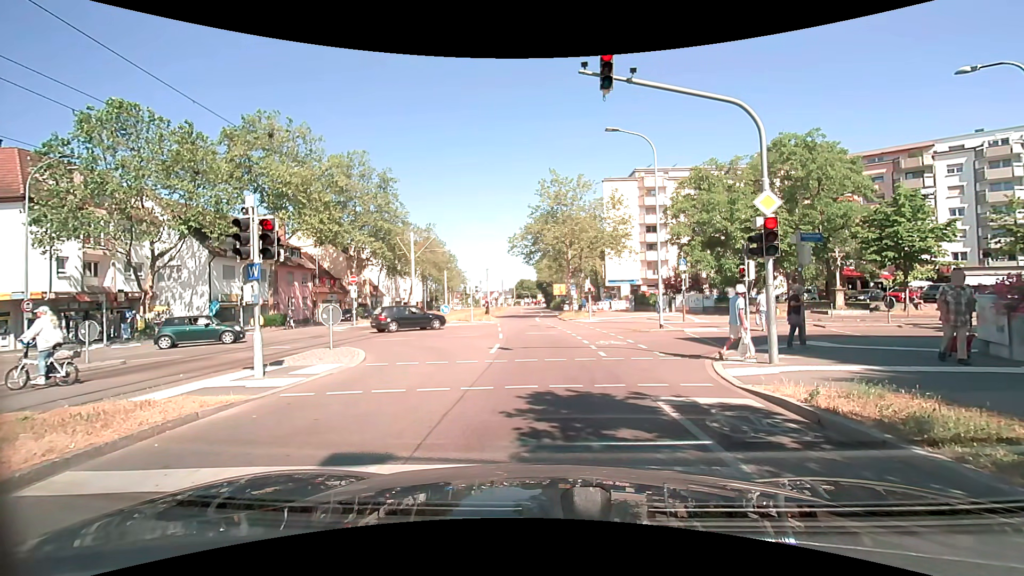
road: tertiary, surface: asphalt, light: Day
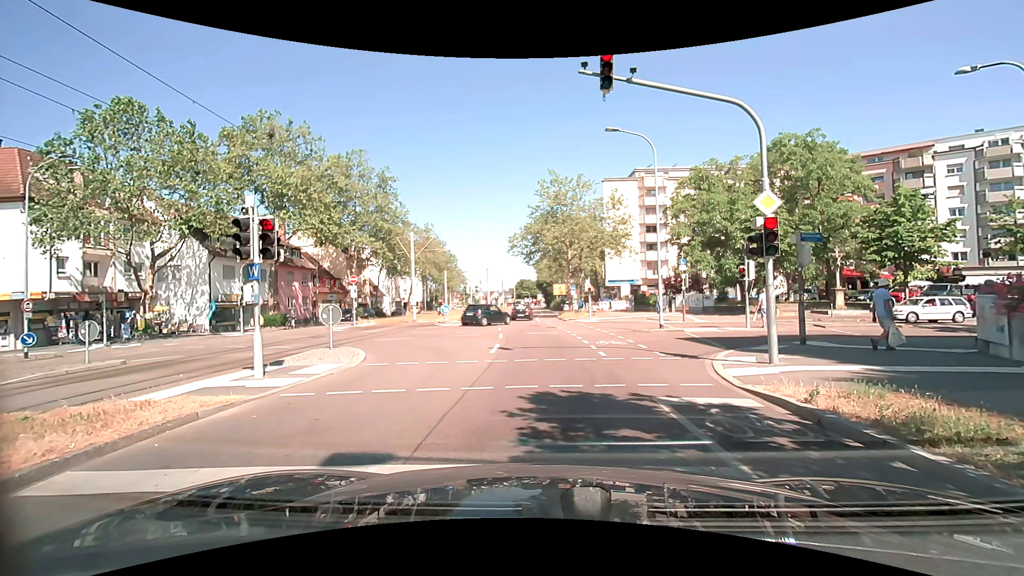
(0.0, 0.0) m; 0°
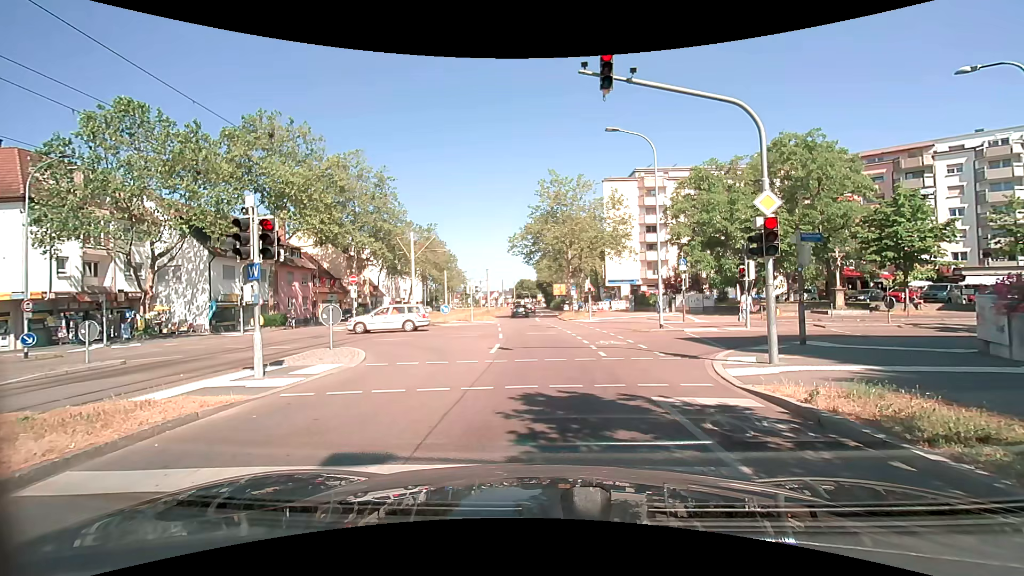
(0.0, 0.0) m; 0°
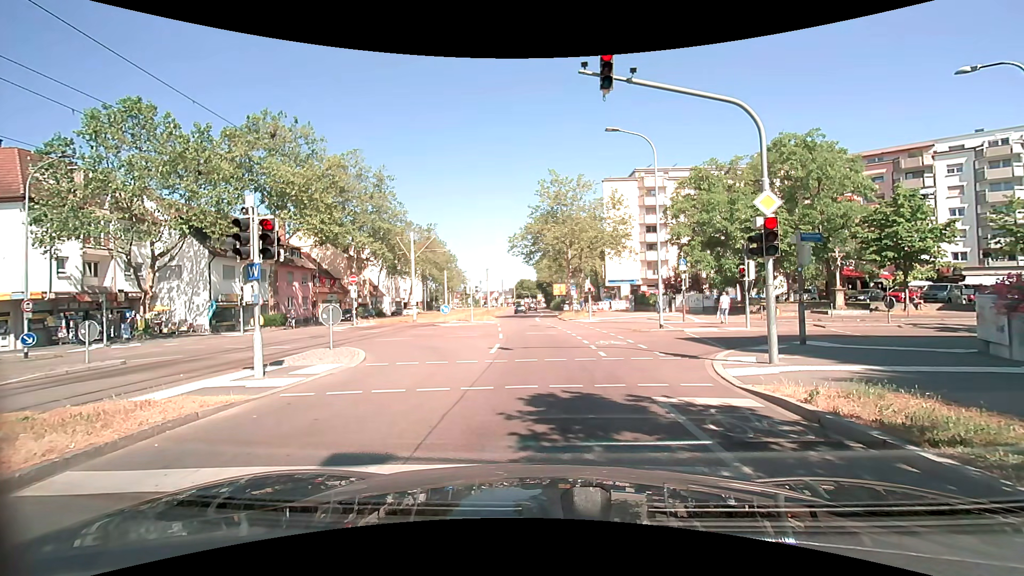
(0.0, 0.0) m; 0°
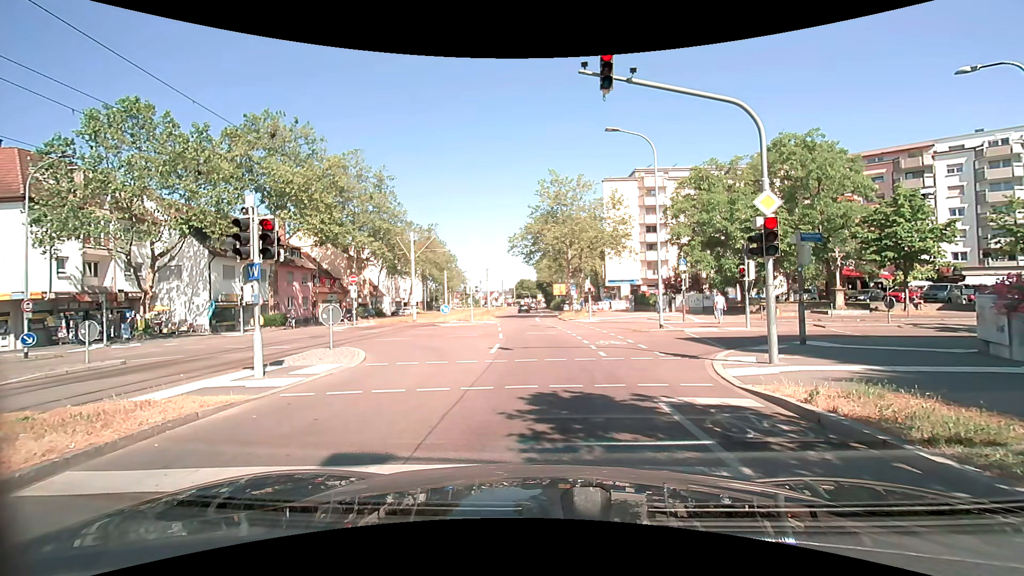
(0.0, 0.0) m; 0°
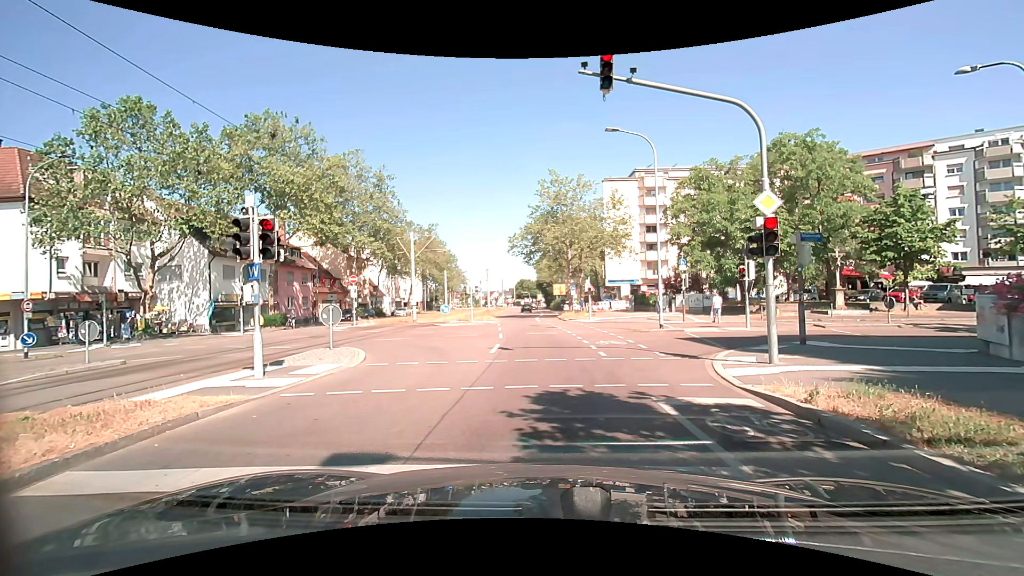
(0.0, 0.0) m; 0°
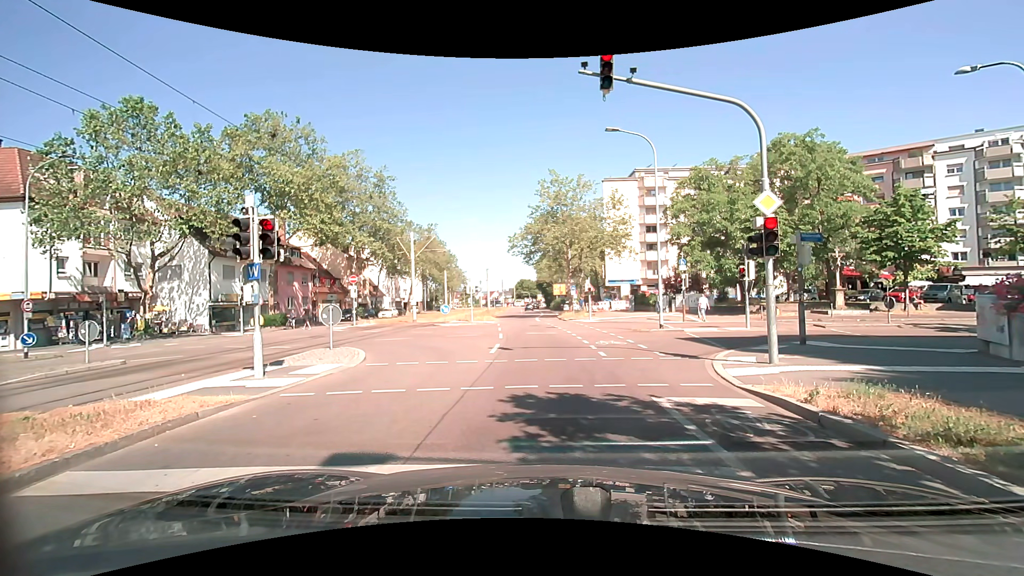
(0.0, 0.0) m; 0°
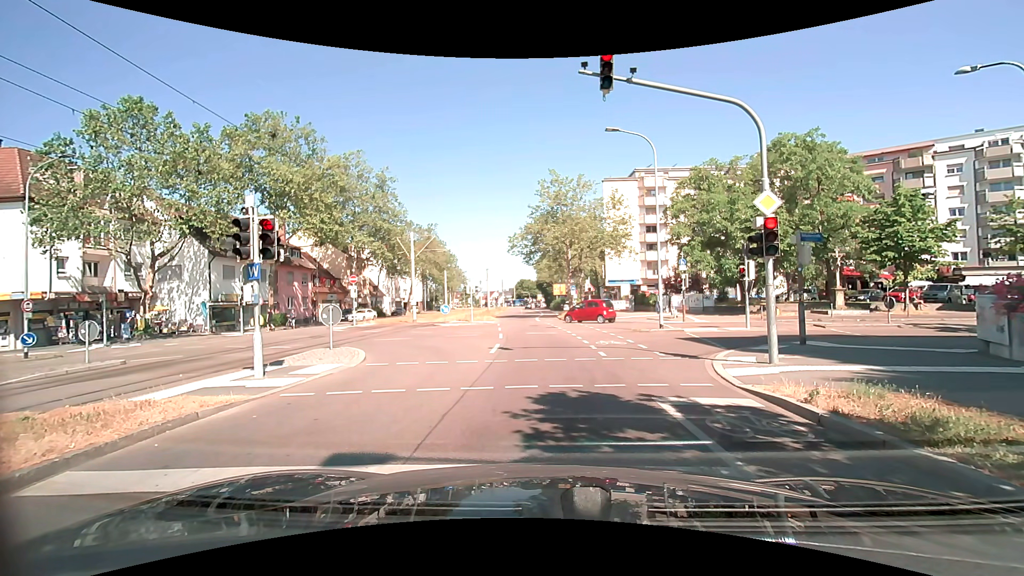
(0.0, 0.0) m; 0°
